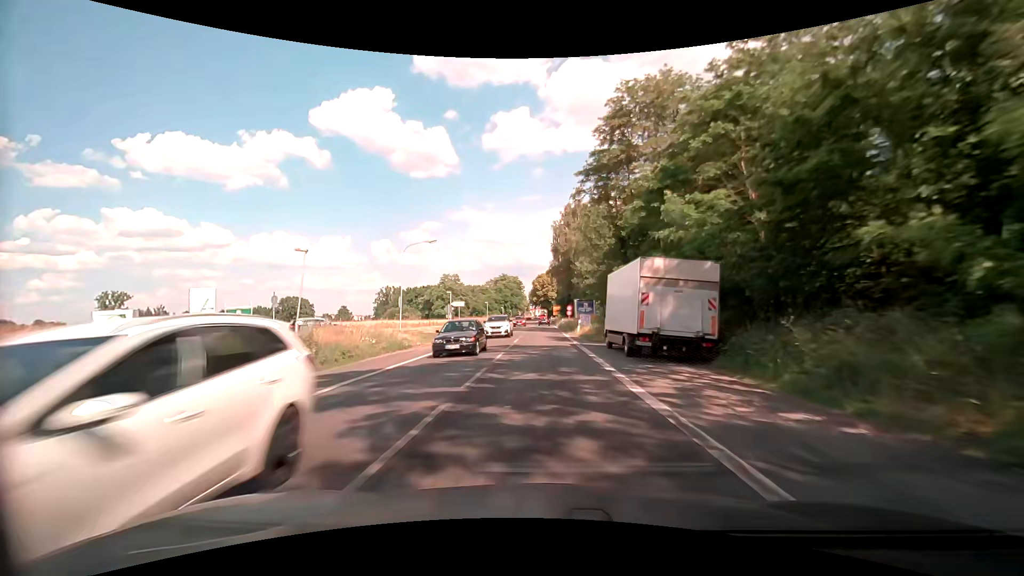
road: primary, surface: asphalt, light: Day
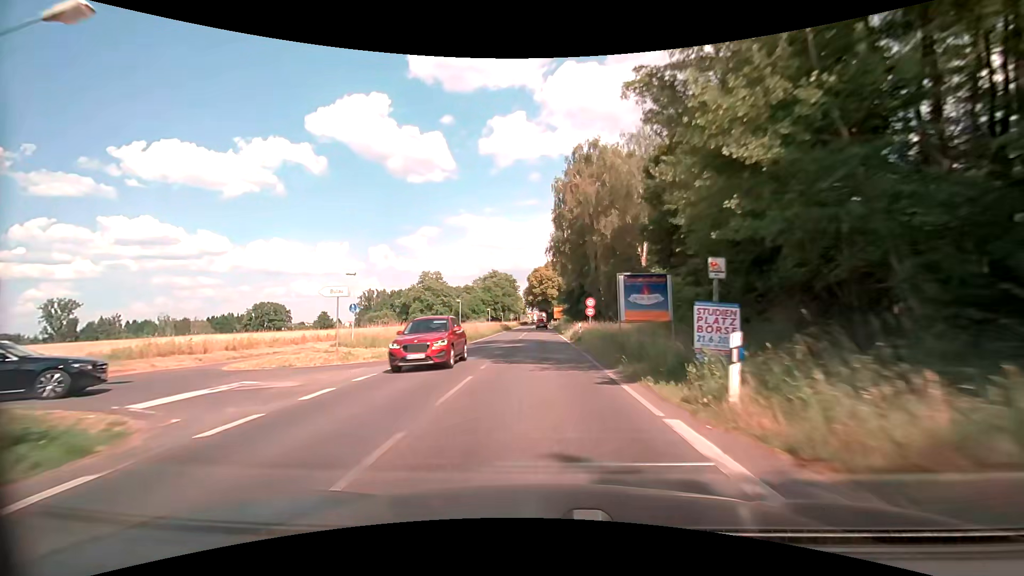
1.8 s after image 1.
(-0.1, +32.1) m; 0°
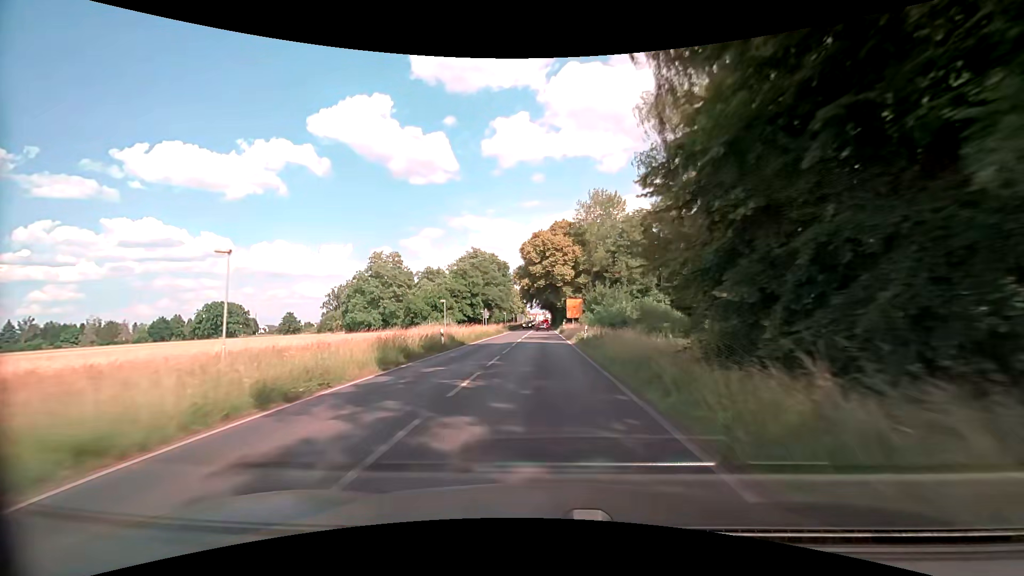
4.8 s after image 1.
(-0.4, +53.5) m; 0°
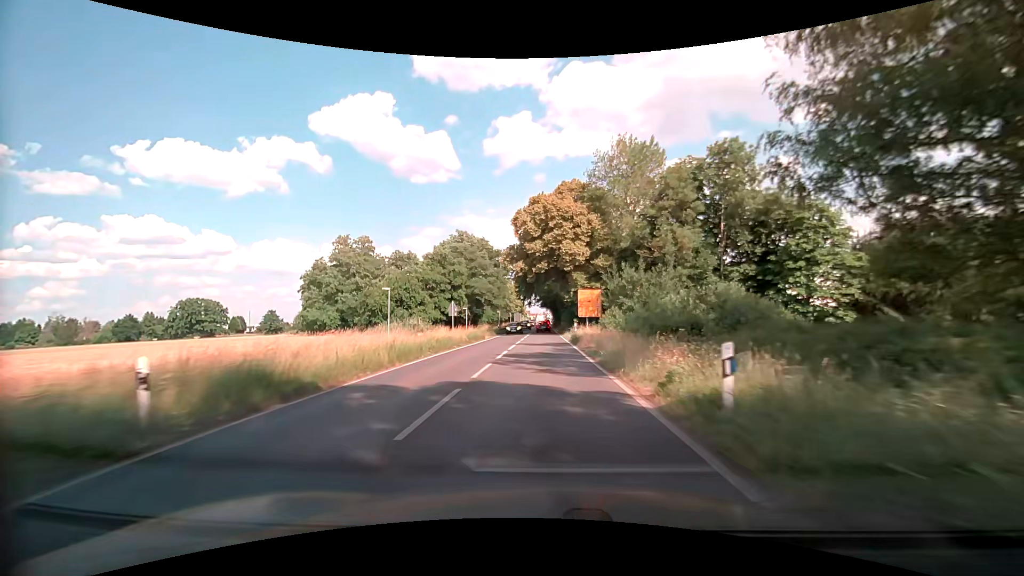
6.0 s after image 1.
(-0.1, +21.5) m; 0°
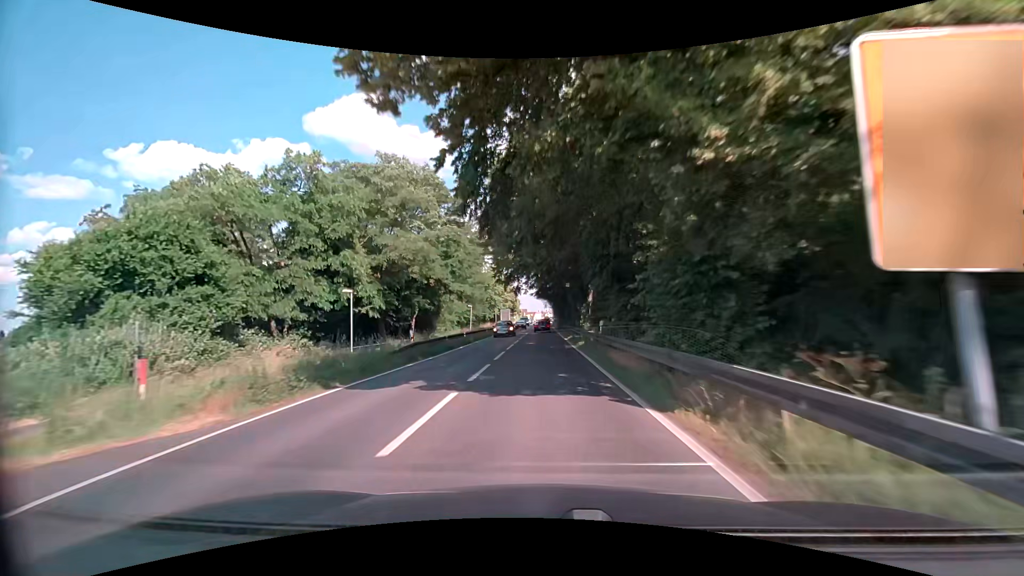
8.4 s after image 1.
(+0.2, +42.9) m; 0°
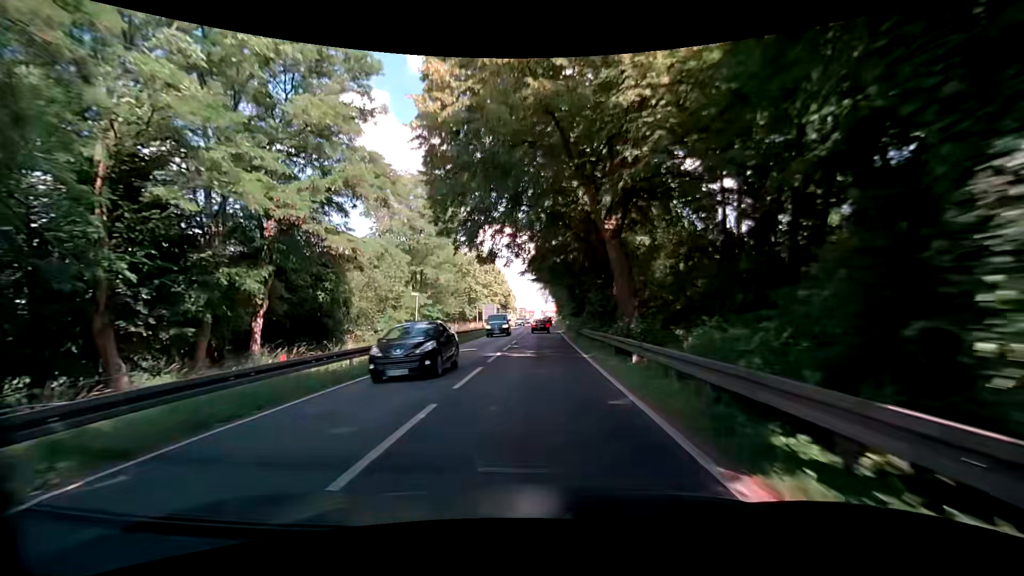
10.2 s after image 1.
(0.0, +31.7) m; 0°
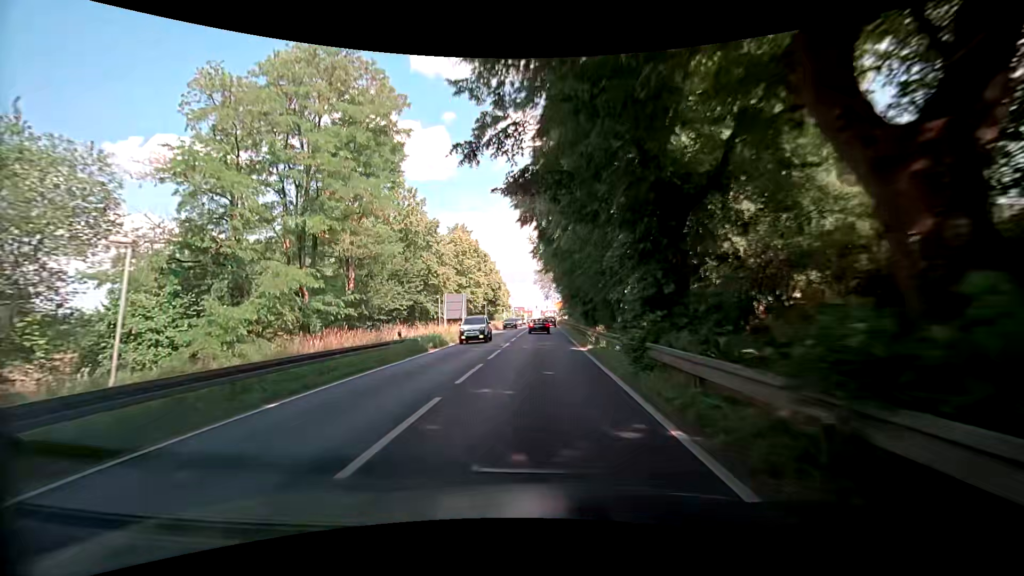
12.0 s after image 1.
(+0.1, +29.5) m; 0°
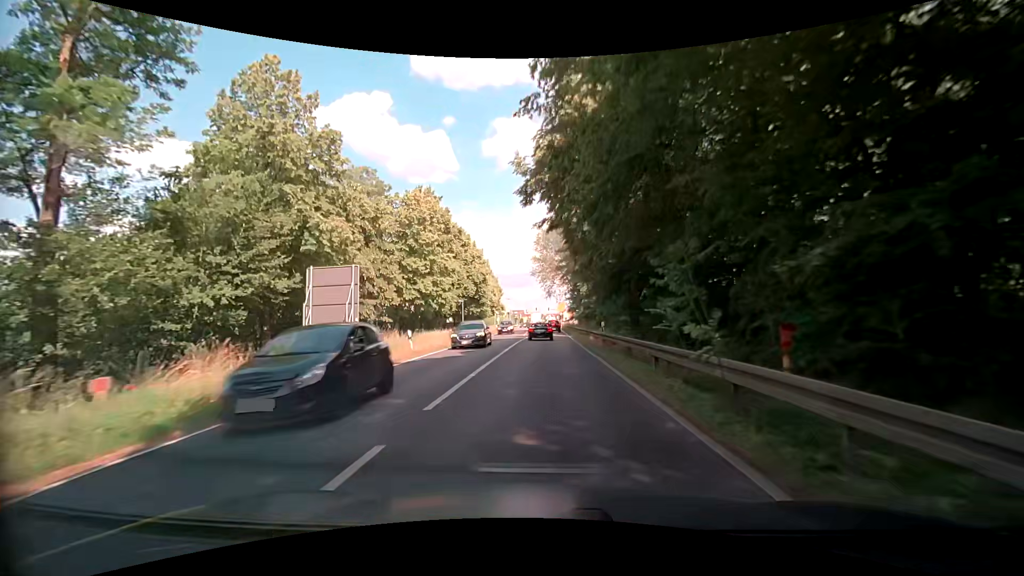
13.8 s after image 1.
(0.0, +27.1) m; 0°
(0, +10) (0, +20) (0, +30) (0, +40) (0, +50) (0, +60) (0, +70) (0, +80) (-1, +90) (-1, +100) m
